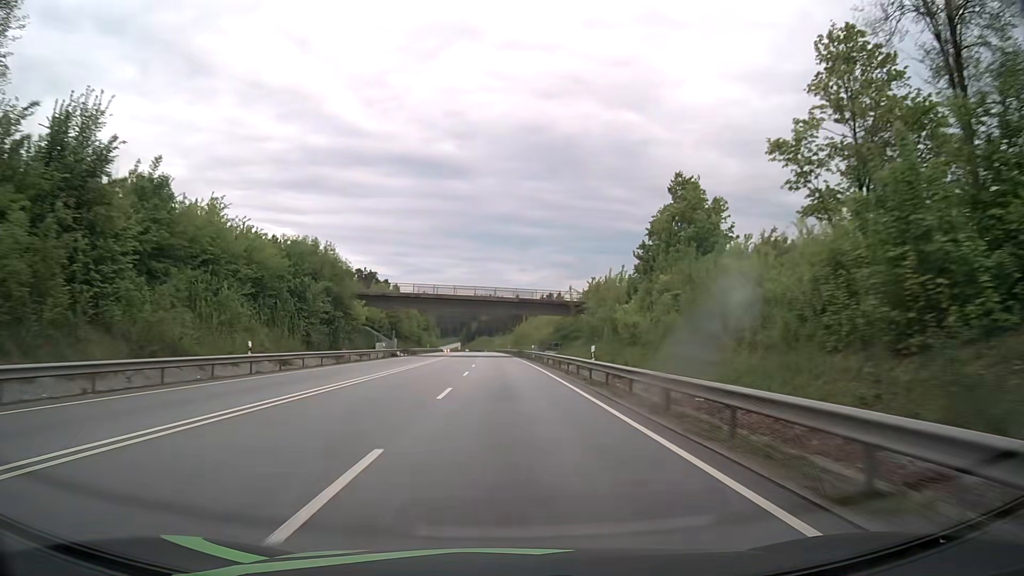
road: primary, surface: asphalt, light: Day
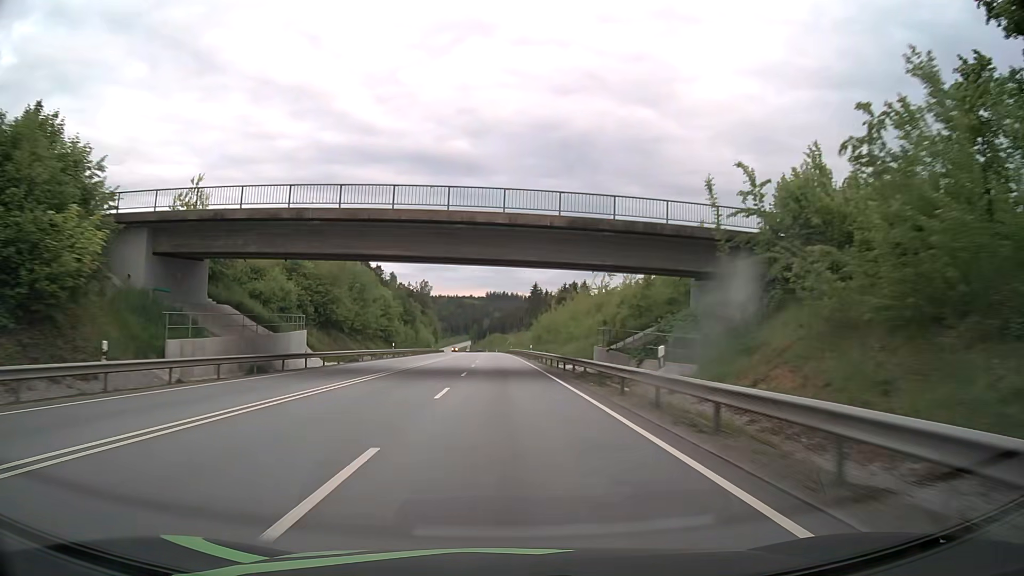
(-0.4, +47.5) m; -1°
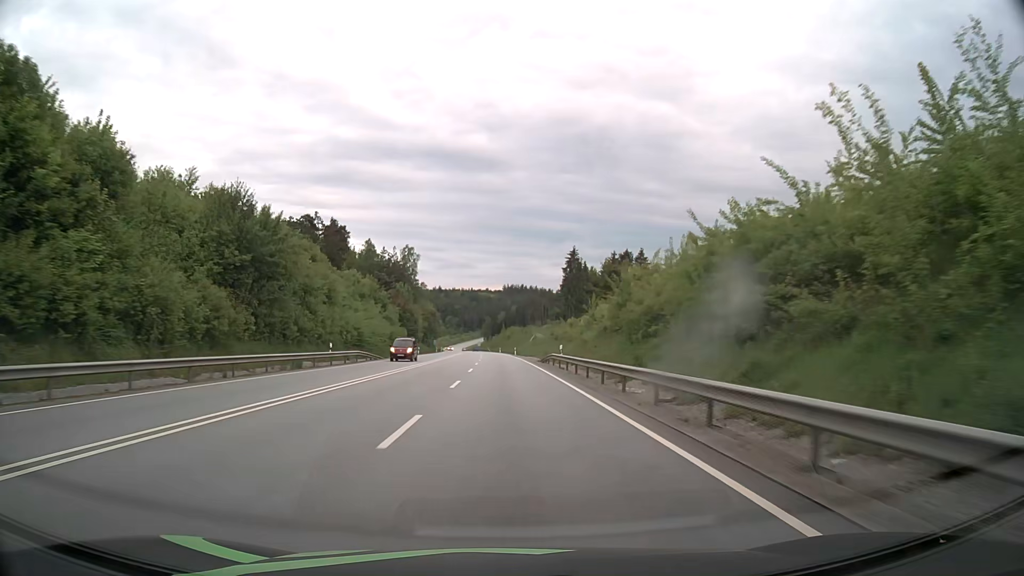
(-1.1, +79.3) m; -1°
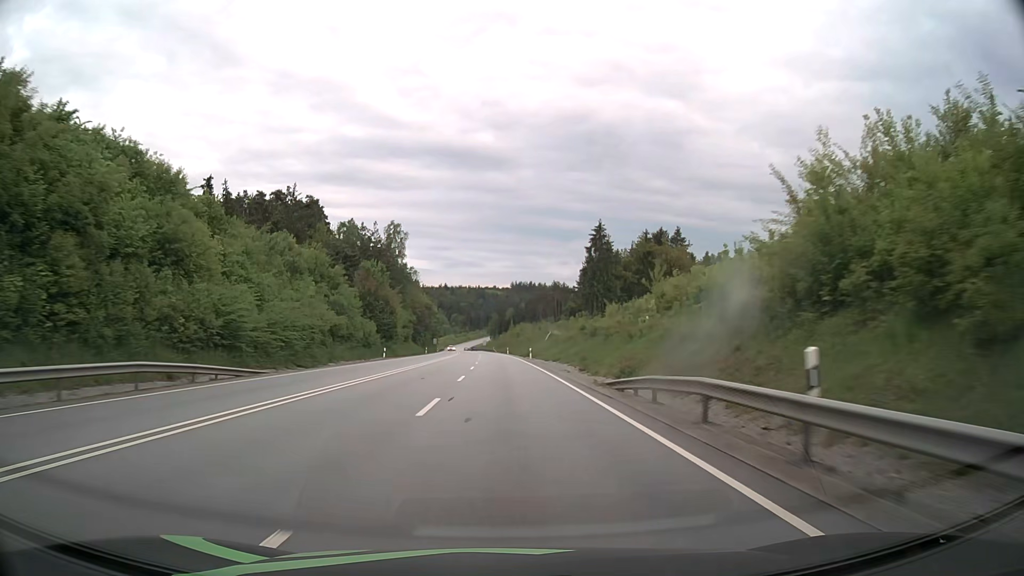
(-0.2, +31.7) m; -1°
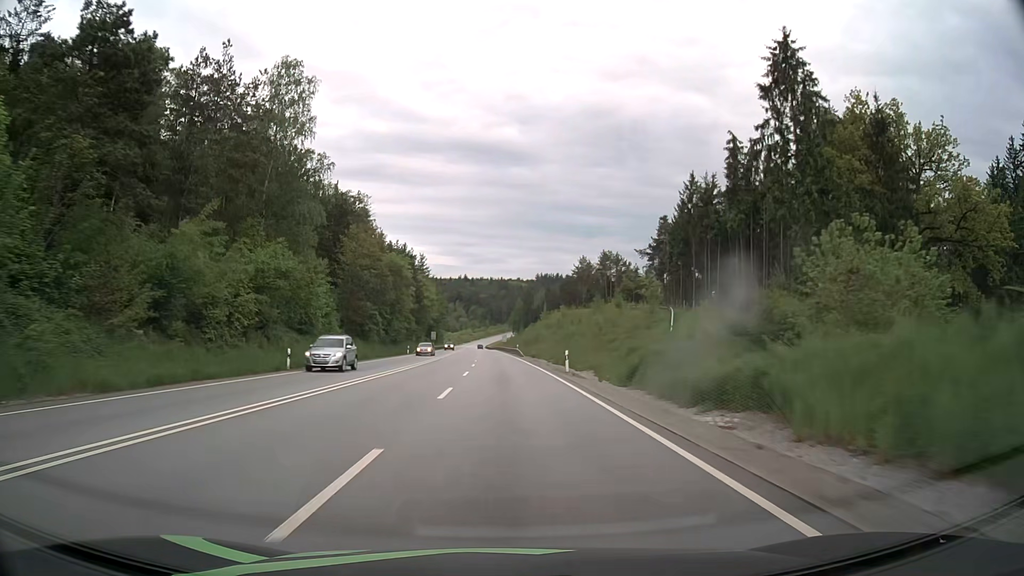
(-1.3, +79.3) m; -2°
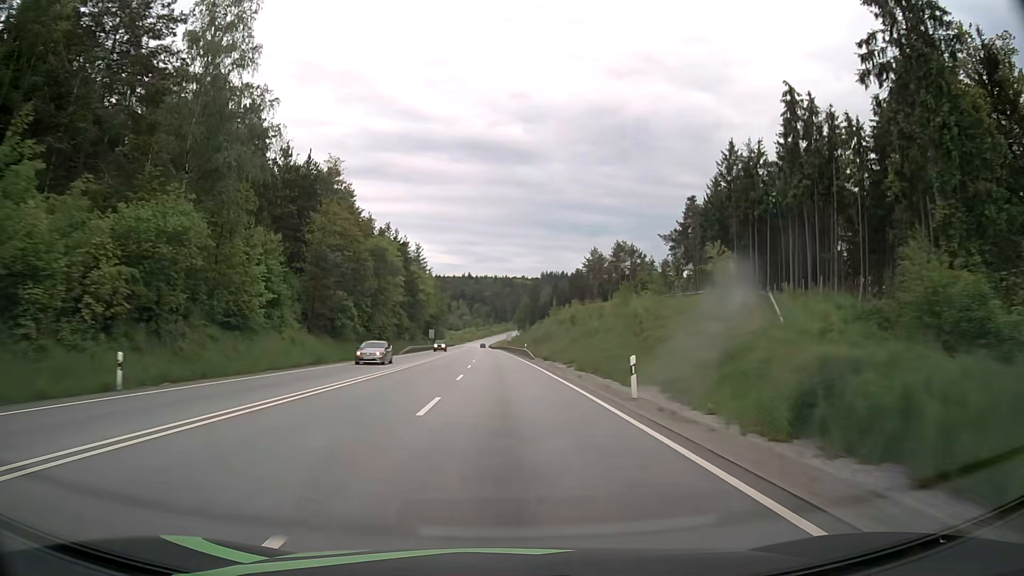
(0.0, +15.9) m; 0°
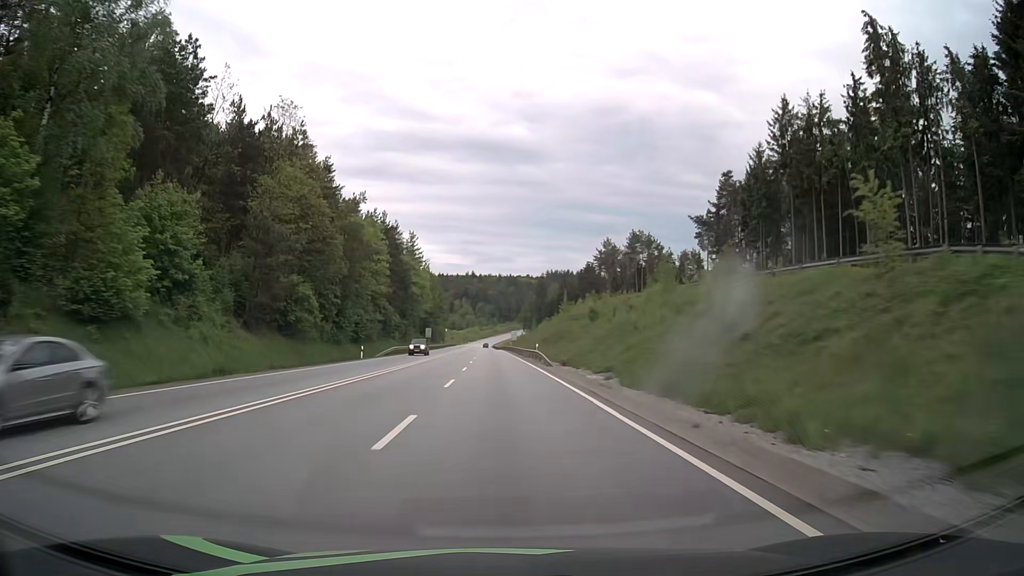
(0.0, +15.9) m; 0°
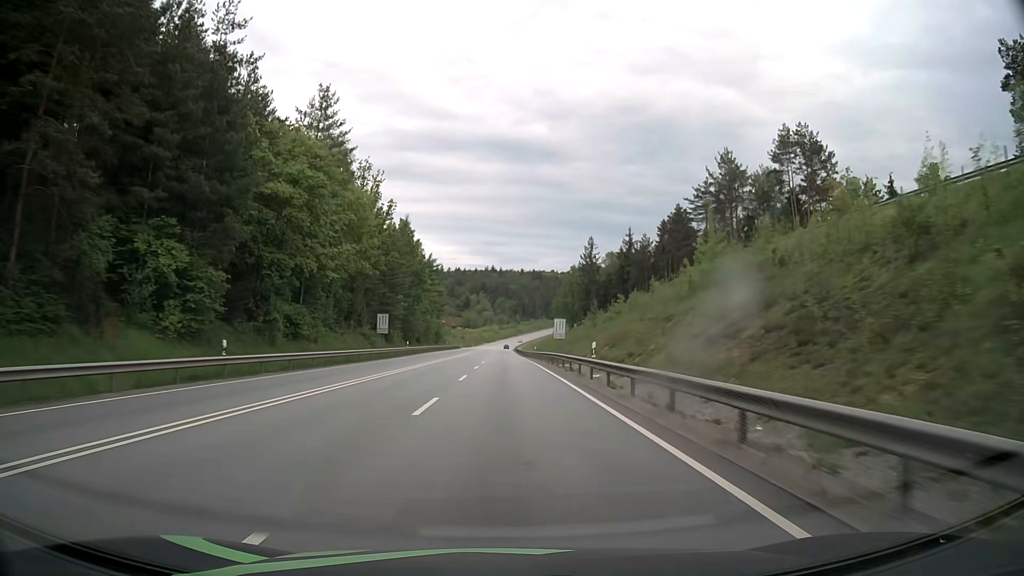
(-1.7, +79.0) m; -2°
(0, +10) (0, +20) (0, +30) (0, +40) (0, +50) (0, +60) (0, +70) (0, +80) (0, +90) (0, +100) m
